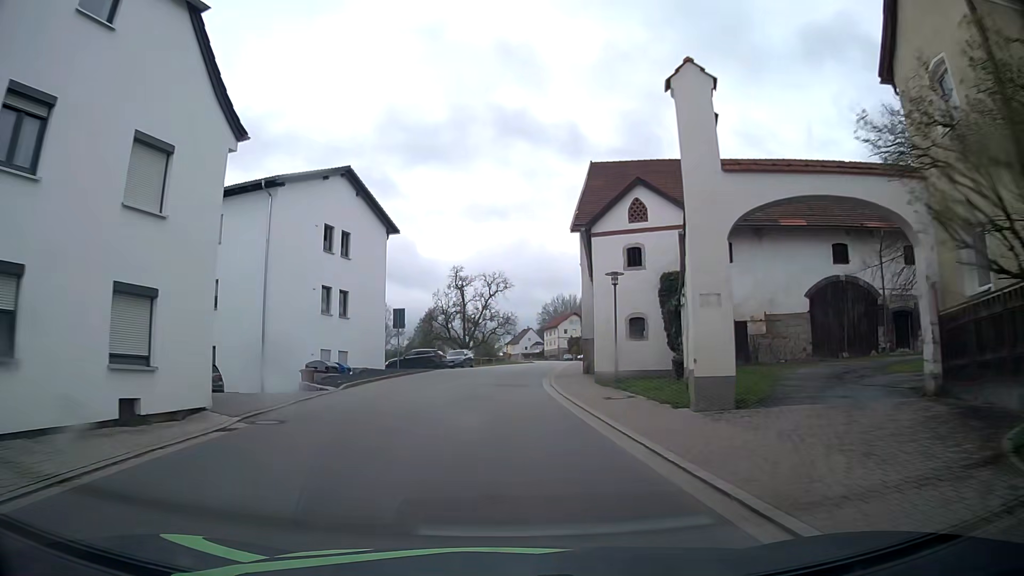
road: tertiary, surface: asphalt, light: Day
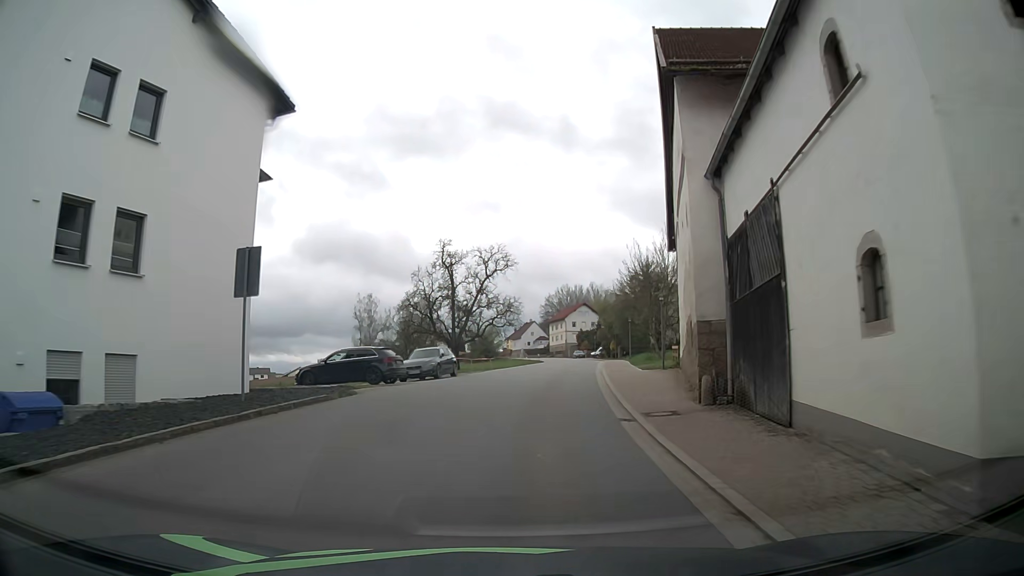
(0.0, +20.7) m; +1°
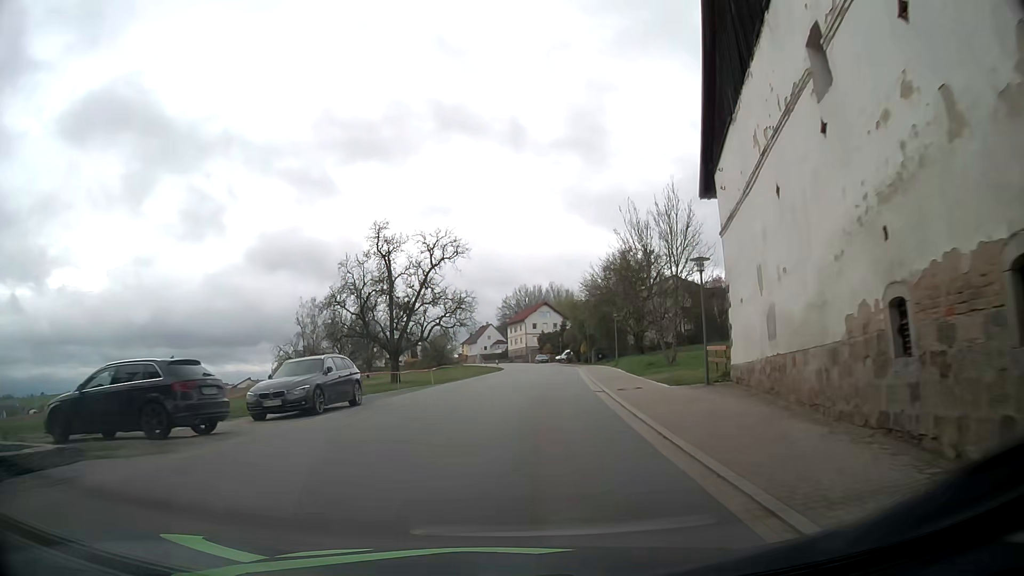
(+0.4, +13.5) m; +3°
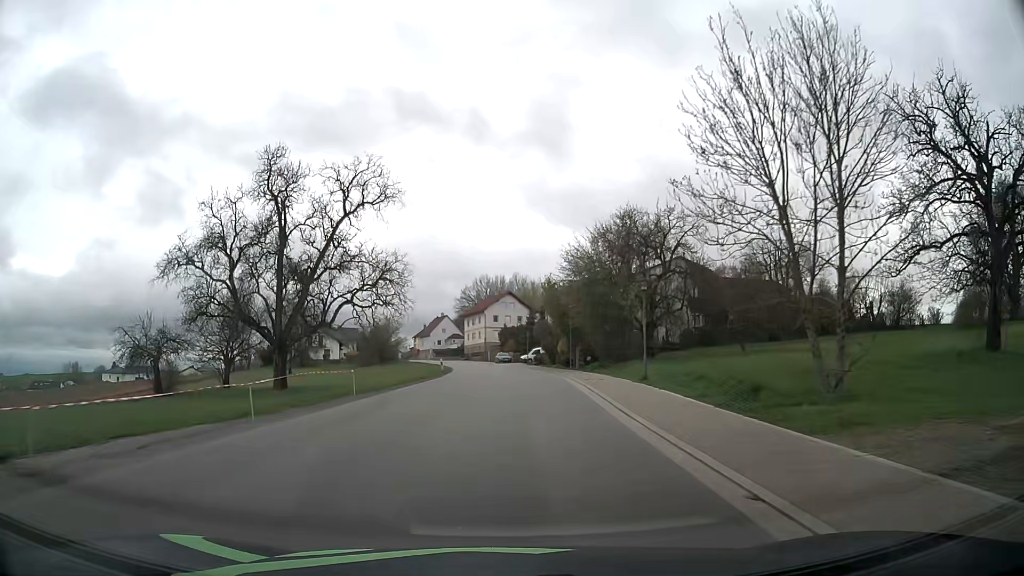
(+0.9, +20.3) m; +4°
(0, +10) (0, +20) (+1, +30) (+1, +40) (+1, +50) (0, +60) (-1, +70) (-2, +80) (-4, +90) (-6, +99) m
